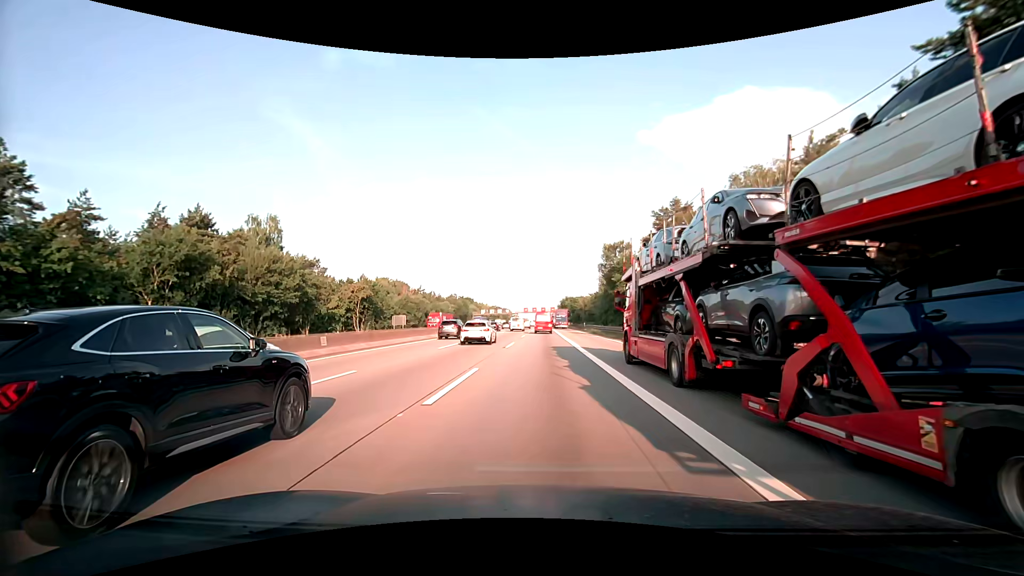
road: motorway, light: Day
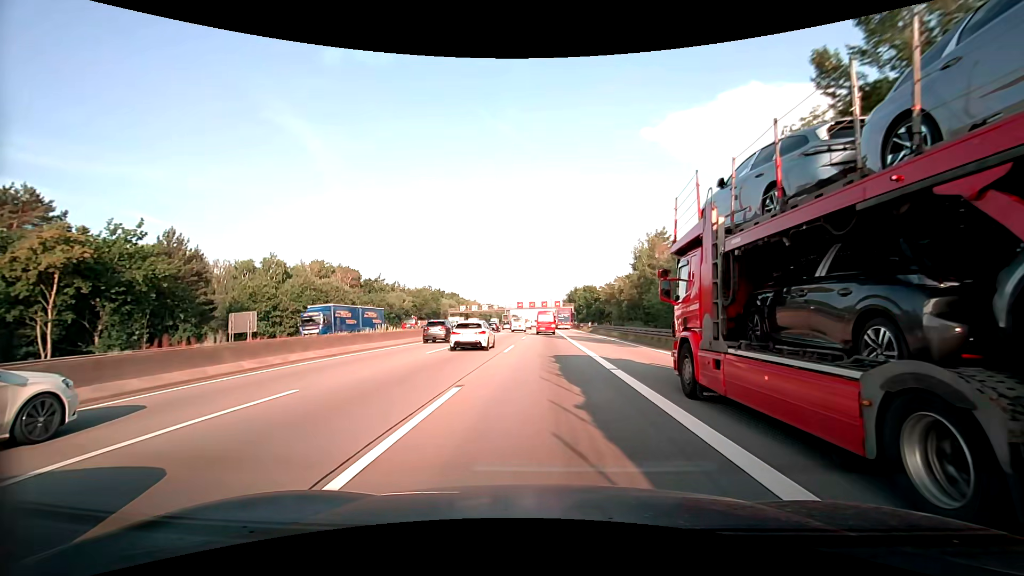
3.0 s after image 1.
(-0.1, +57.9) m; 0°
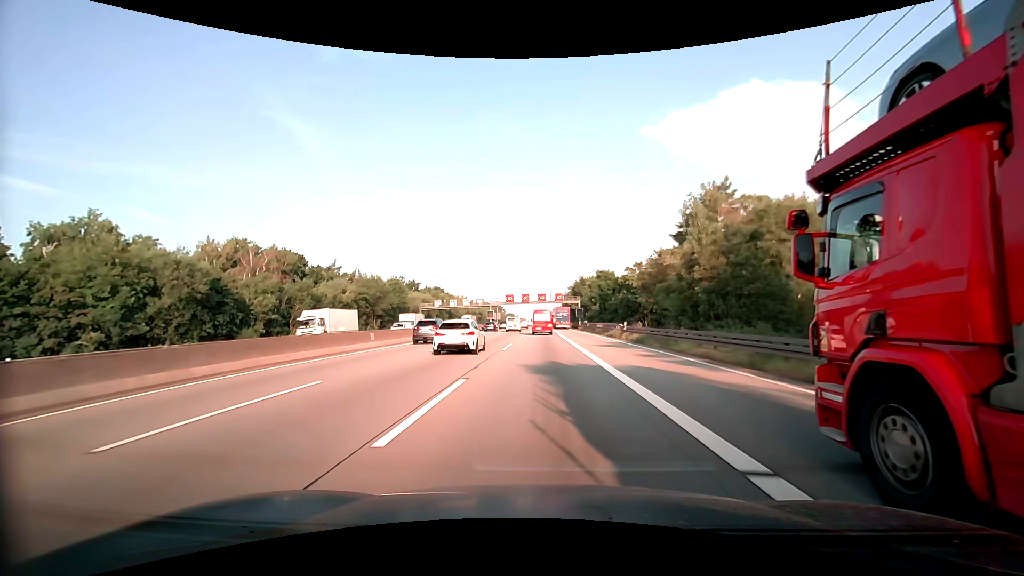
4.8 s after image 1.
(+0.1, +34.9) m; +1°
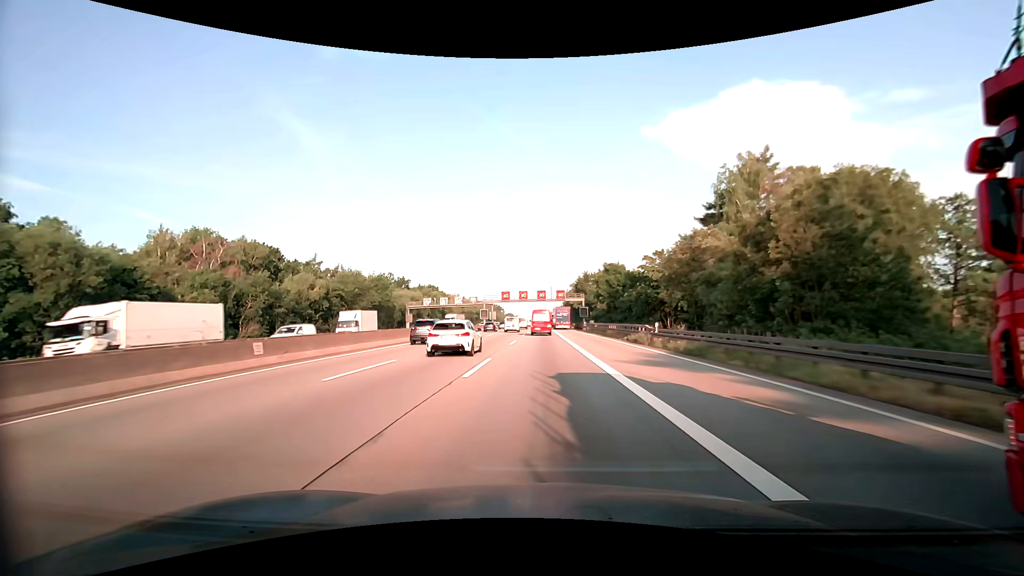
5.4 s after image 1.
(0.0, +11.6) m; 0°
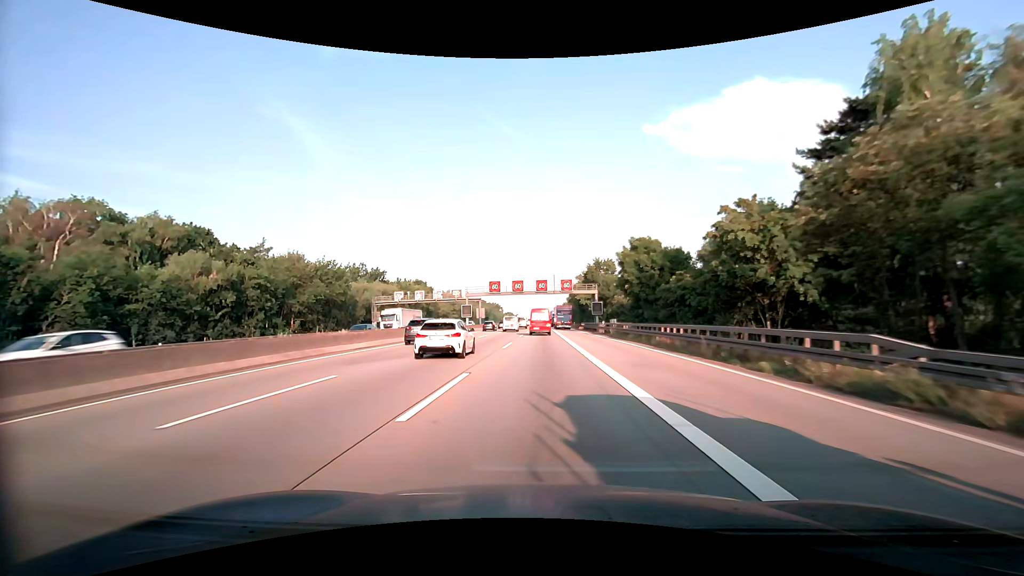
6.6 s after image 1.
(0.0, +23.3) m; 0°
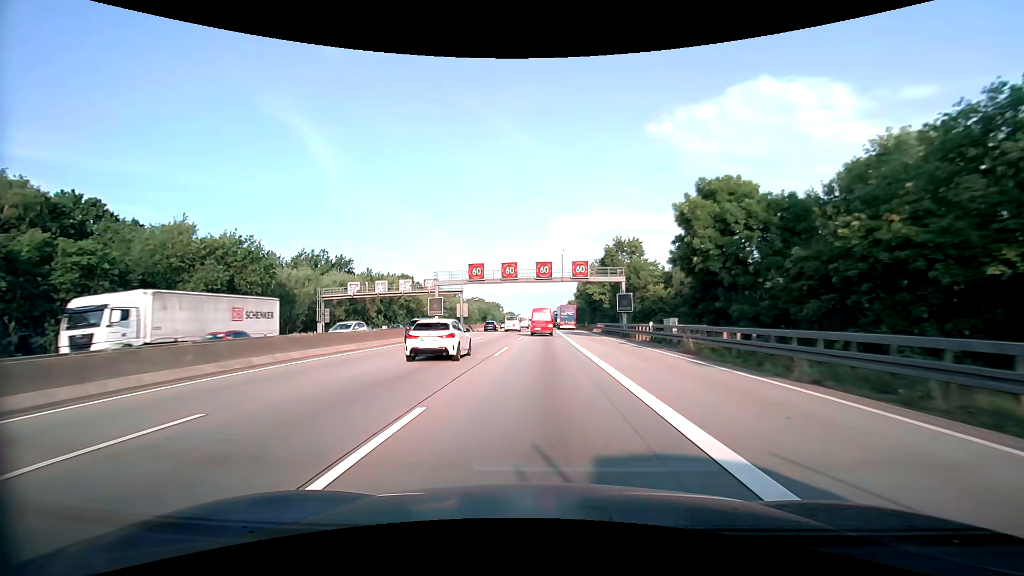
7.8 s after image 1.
(-0.1, +23.3) m; -1°
(0, +10) (0, +20) (0, +30) (0, +40) (0, +50) (0, +60) (0, +70) (0, +80) (+1, +90) (+1, +100) m
